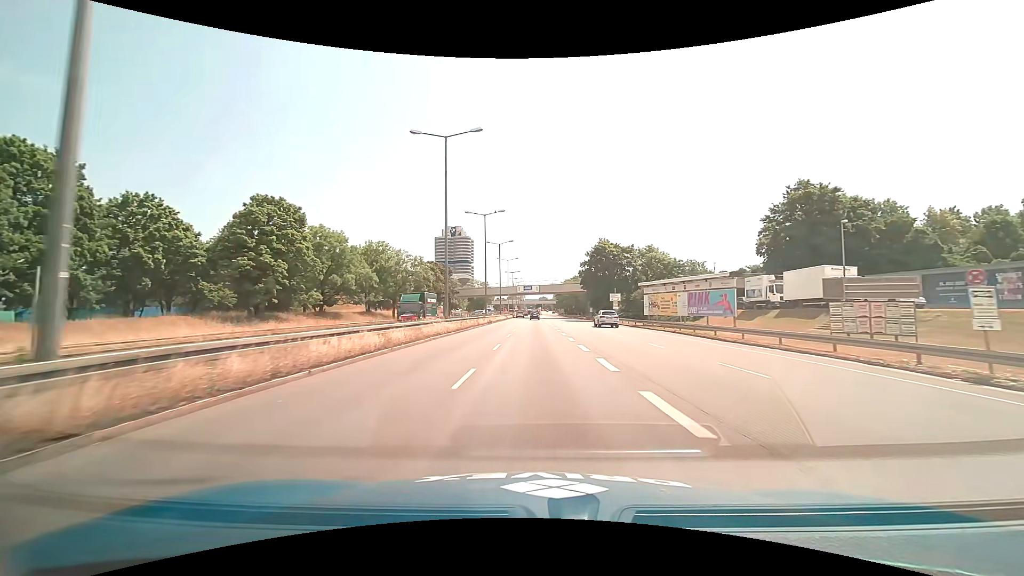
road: trunk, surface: asphalt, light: Day
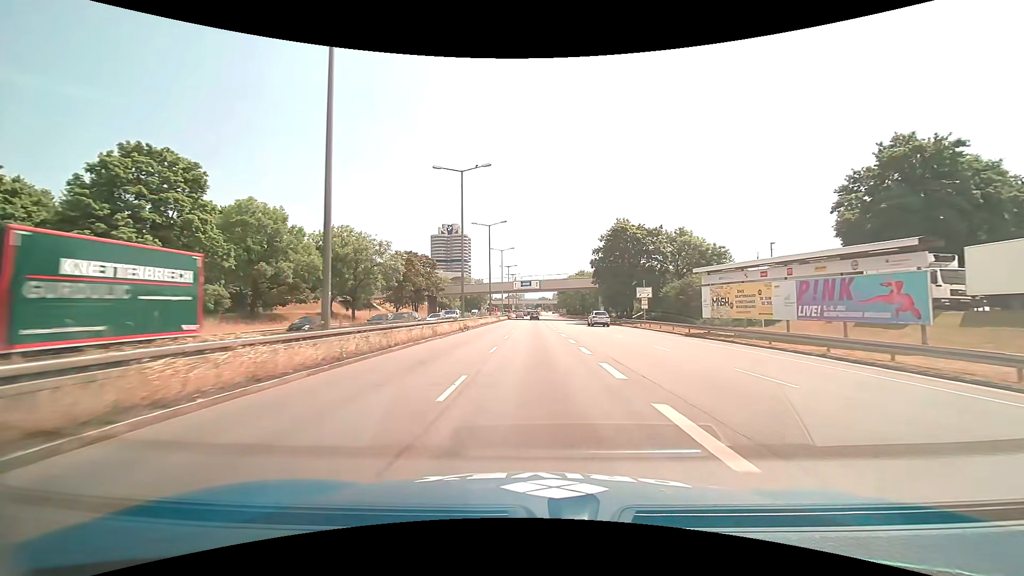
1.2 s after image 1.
(0.0, +19.2) m; 0°
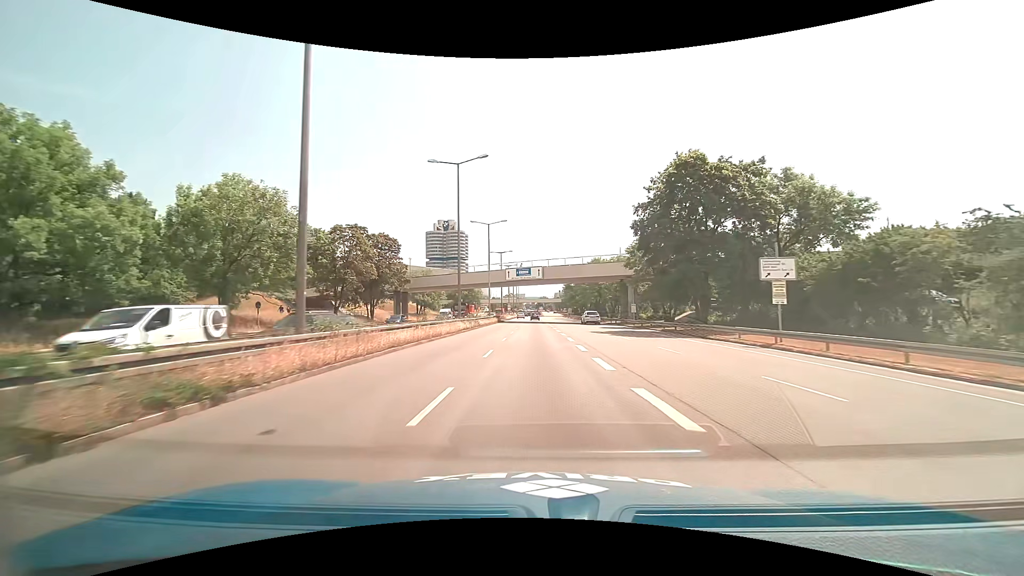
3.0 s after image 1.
(0.0, +28.6) m; 0°
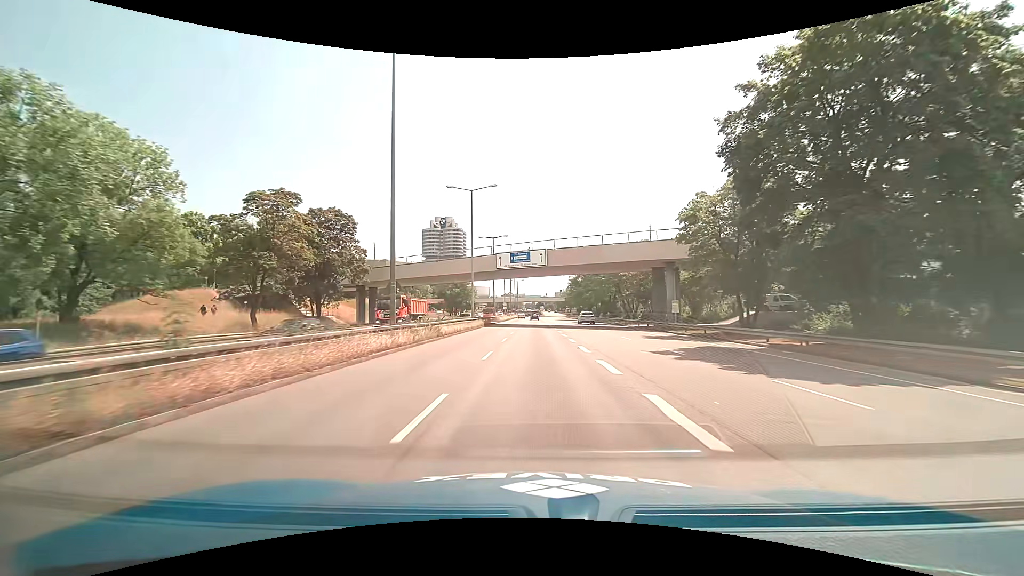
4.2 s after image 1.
(0.0, +18.6) m; 0°
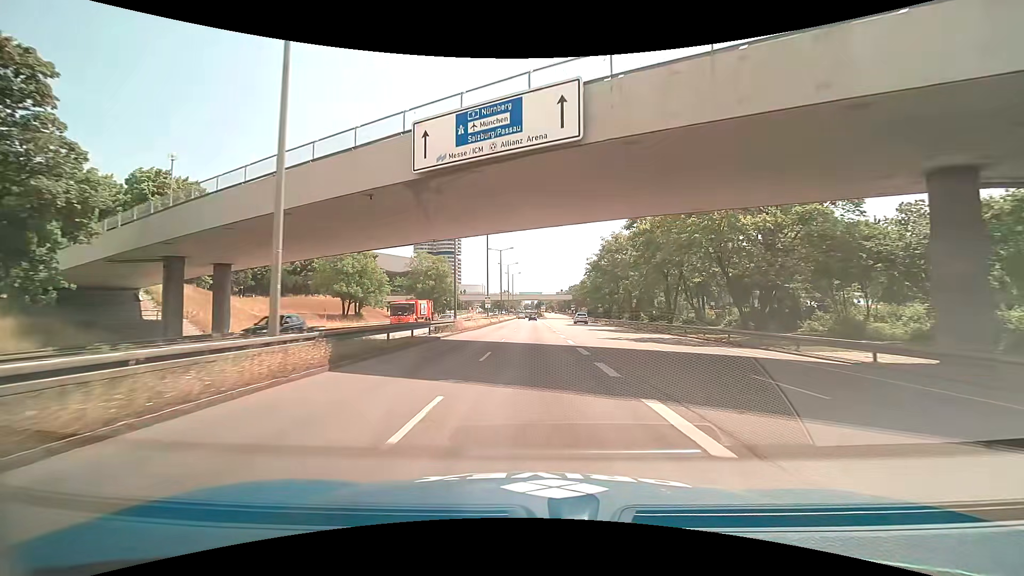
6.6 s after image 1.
(0.0, +36.2) m; 0°
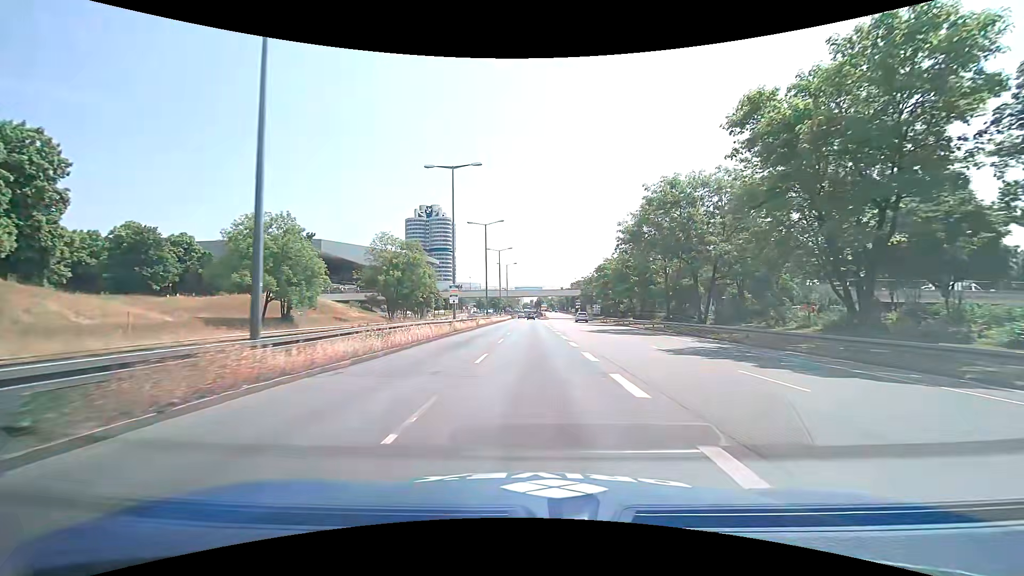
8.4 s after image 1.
(+0.1, +26.8) m; +1°
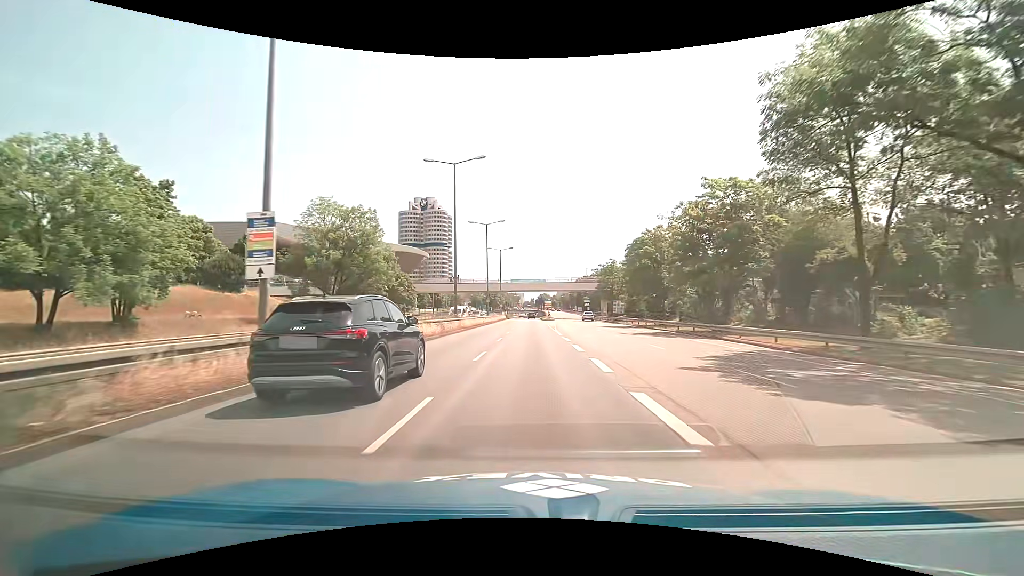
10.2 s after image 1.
(-0.2, +26.9) m; 0°
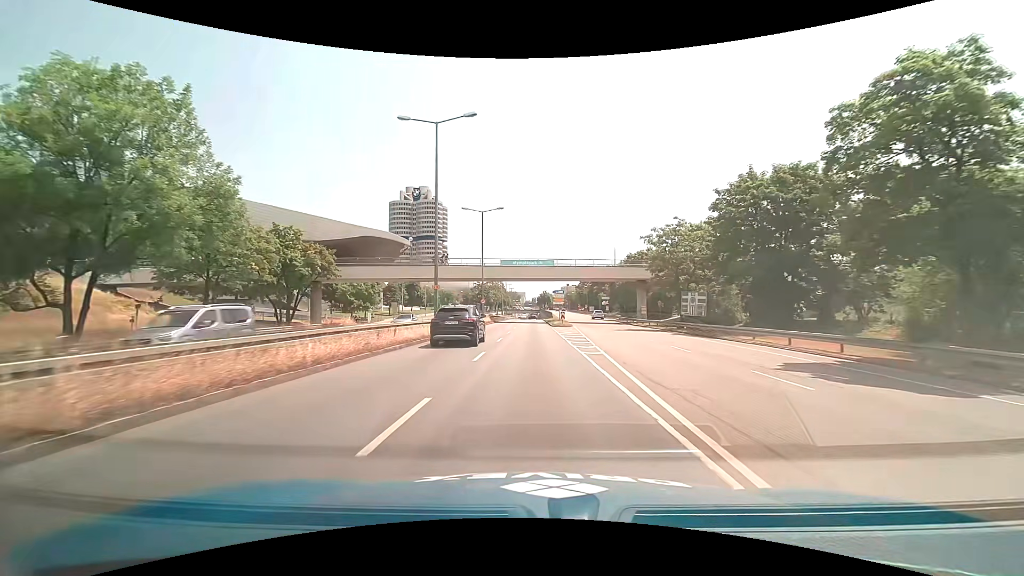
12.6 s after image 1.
(-0.2, +35.9) m; 0°
(0, +10) (0, +20) (0, +30) (0, +40) (0, +50) (0, +60) (0, +70) (0, +80) (0, +90) (0, +100) m
